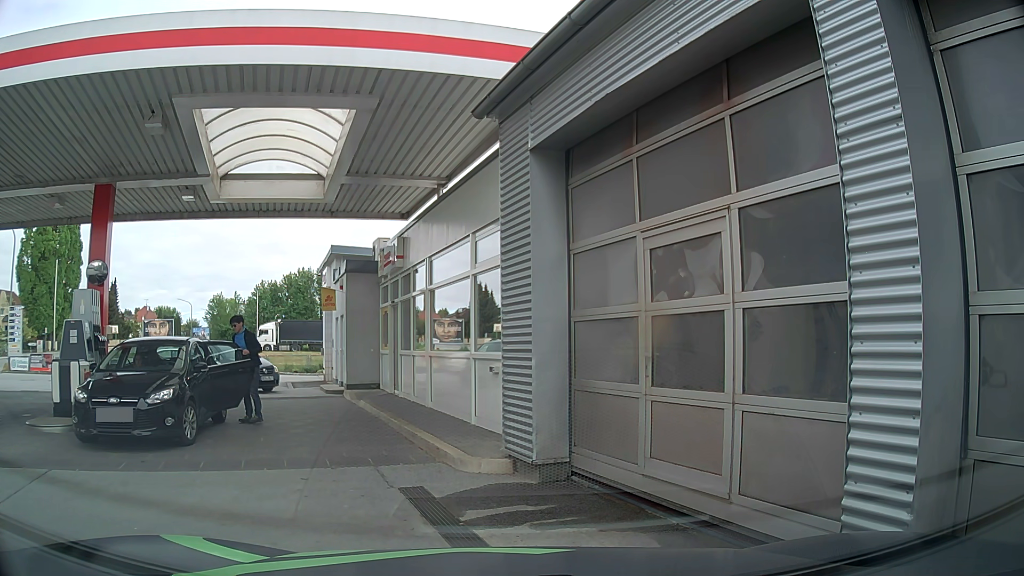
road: service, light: Day
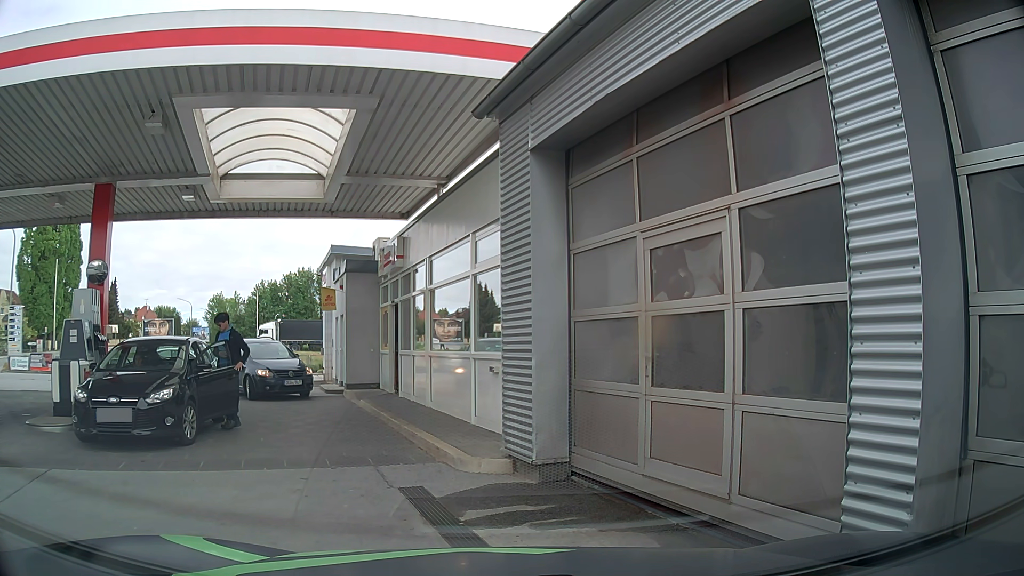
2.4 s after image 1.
(0.0, 0.0) m; 0°
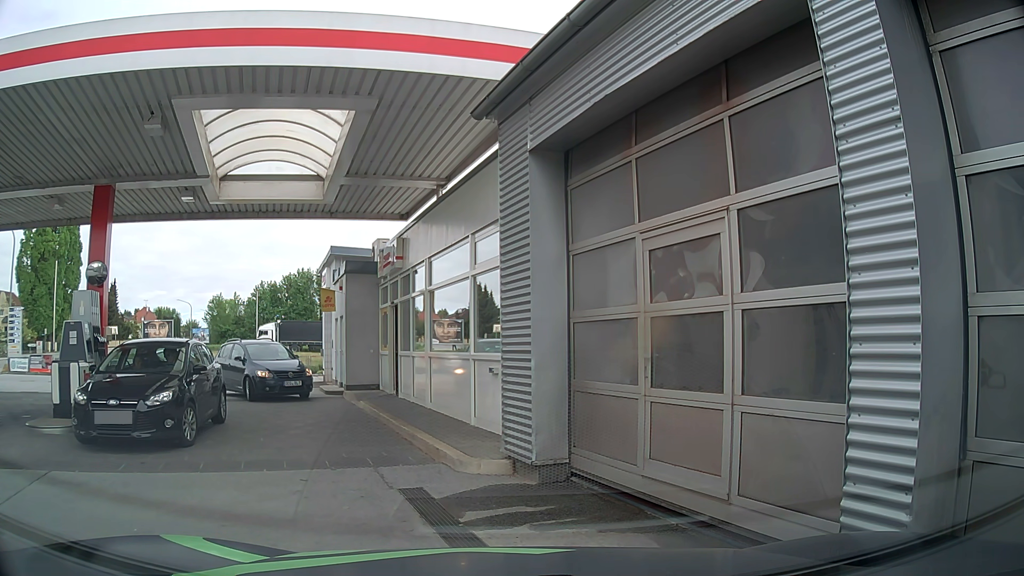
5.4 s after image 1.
(0.0, 0.0) m; 0°
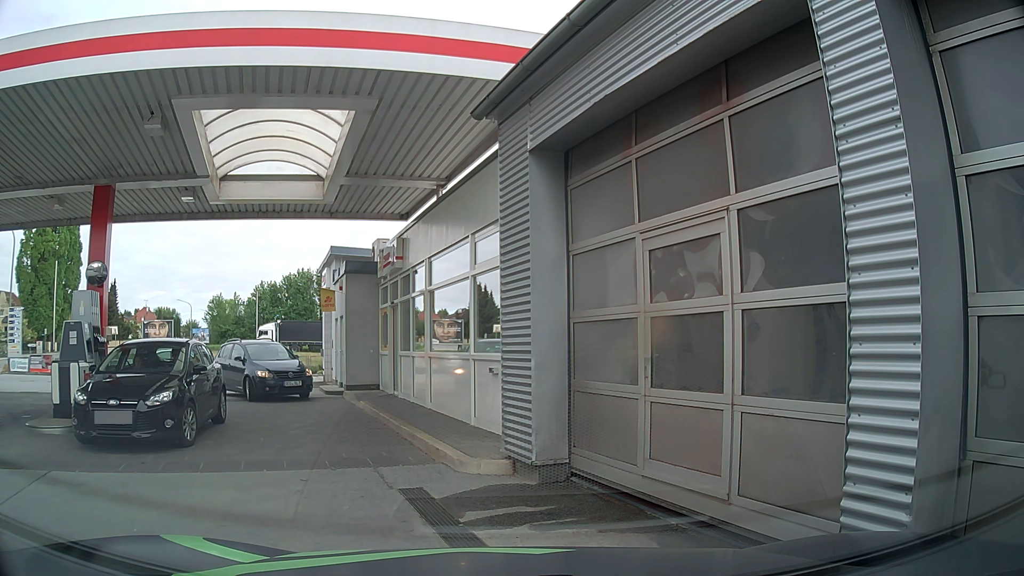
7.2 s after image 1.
(0.0, 0.0) m; 0°
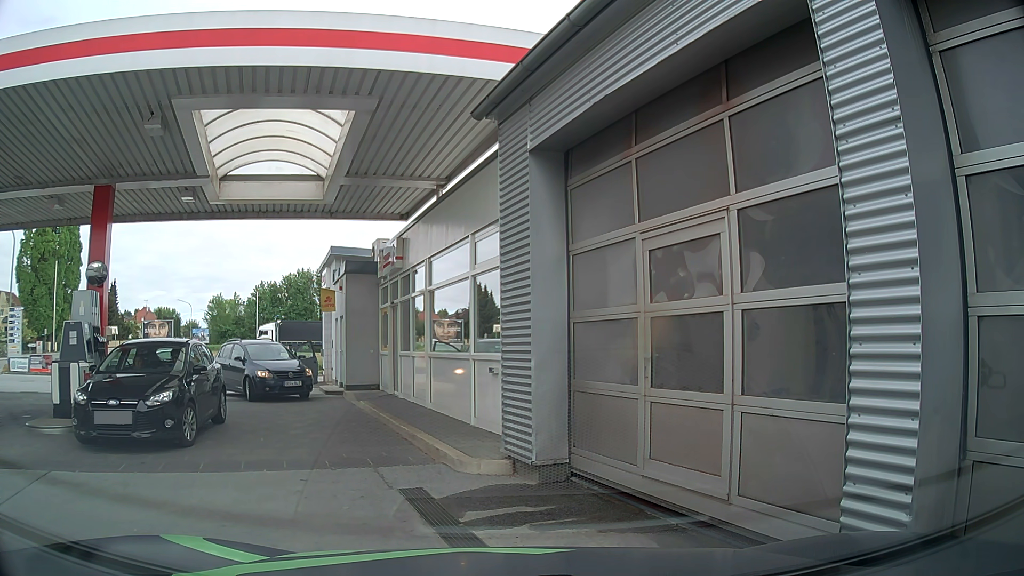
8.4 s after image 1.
(0.0, 0.0) m; 0°
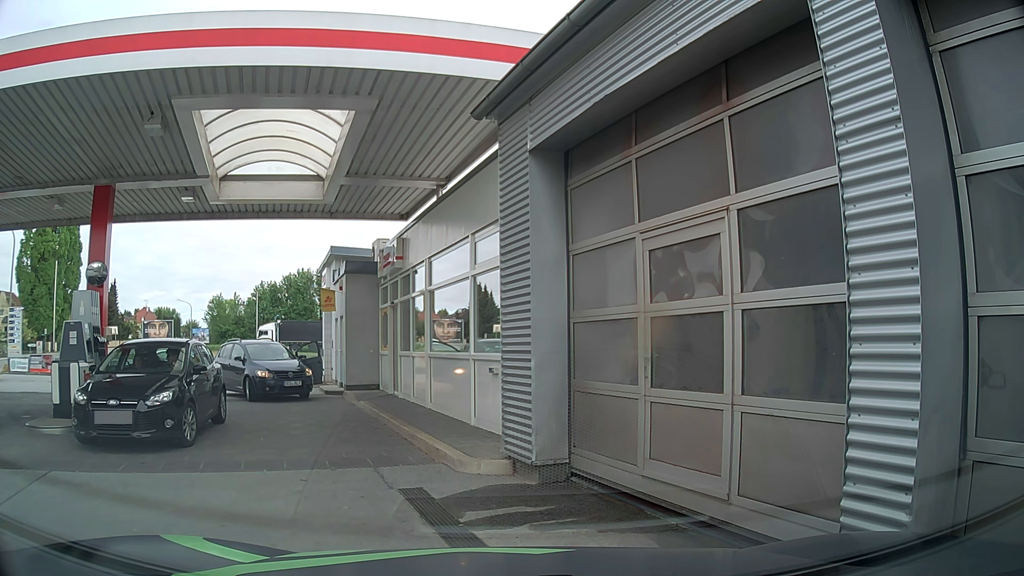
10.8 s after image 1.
(0.0, 0.0) m; 0°
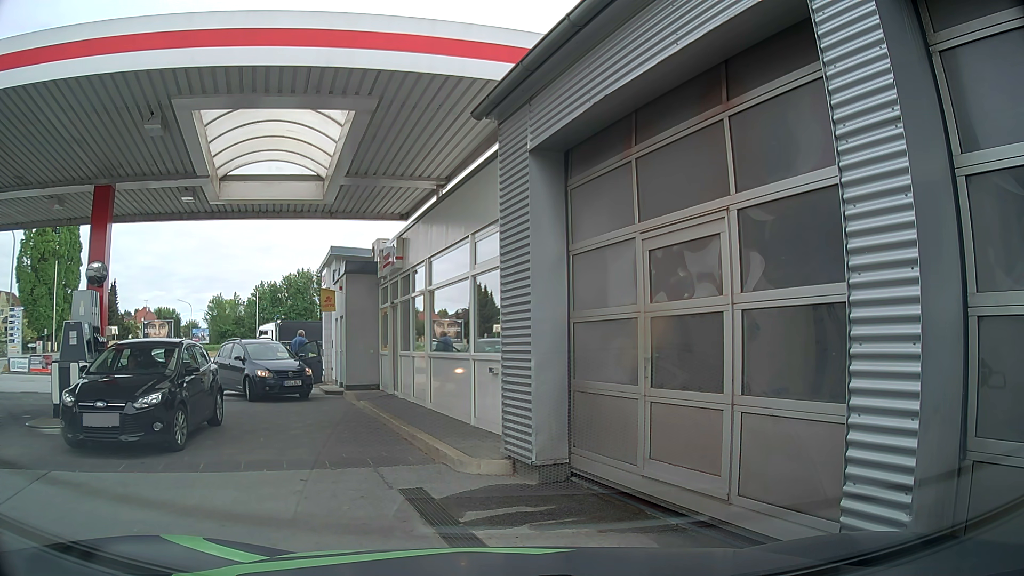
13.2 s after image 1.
(0.0, 0.0) m; 0°
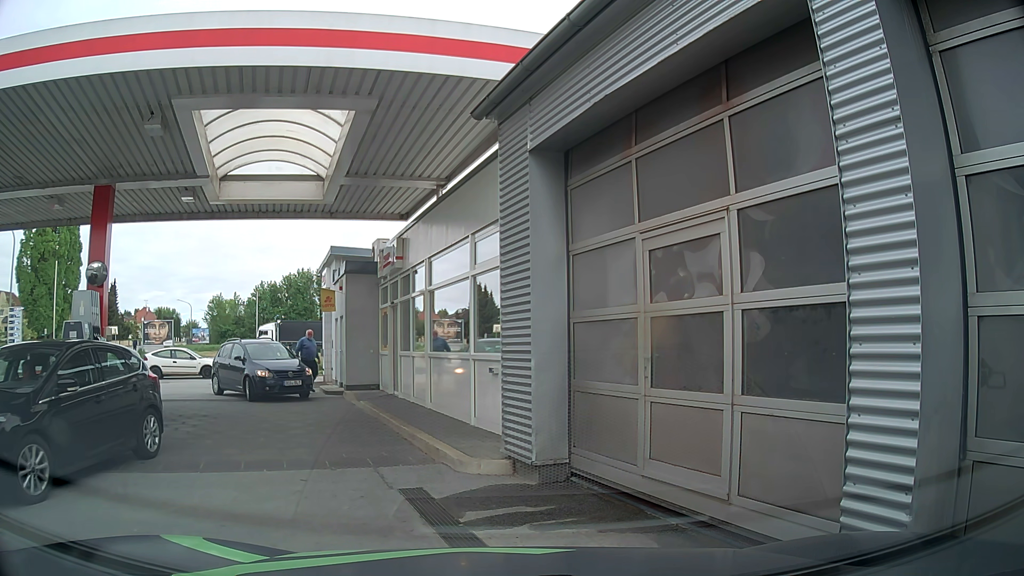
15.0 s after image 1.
(0.0, 0.0) m; 0°
